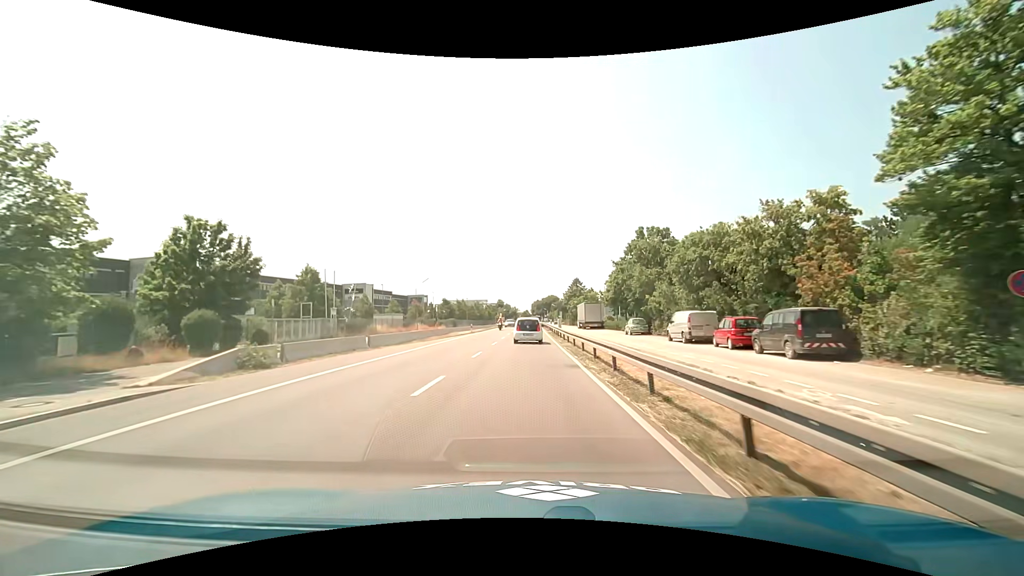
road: primary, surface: asphalt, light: Day
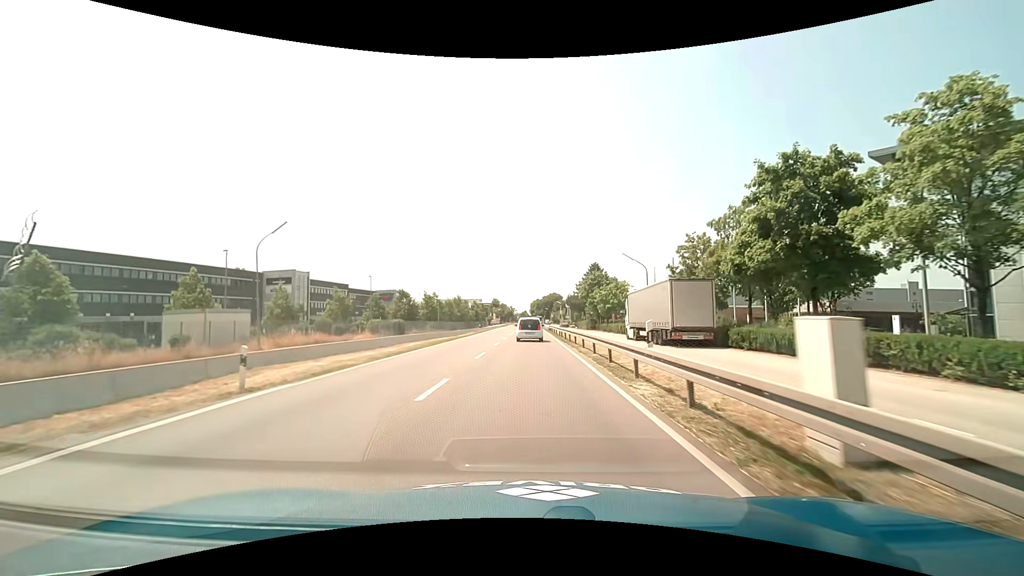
(0.0, +45.5) m; 0°
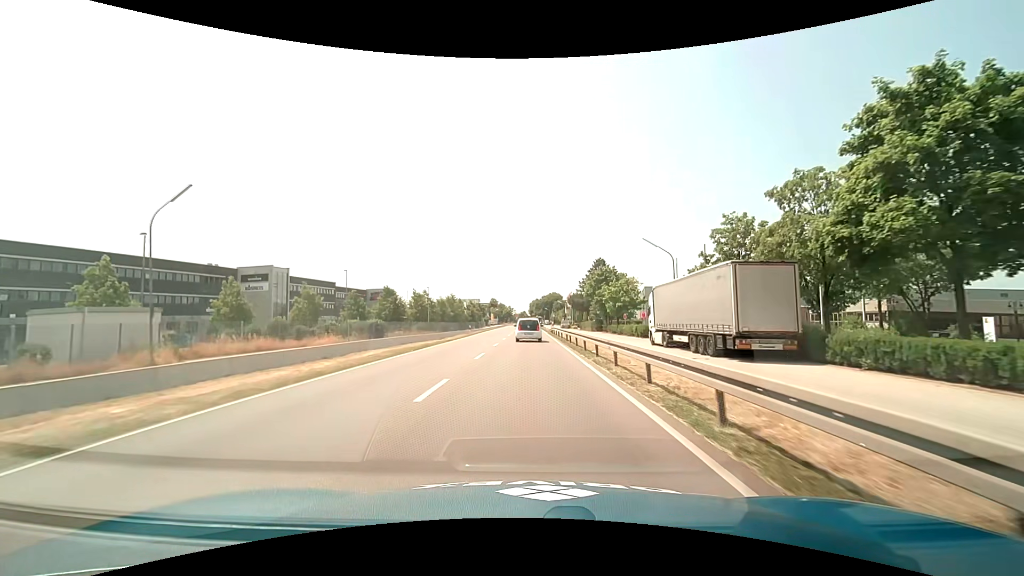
(0.0, +9.1) m; 0°
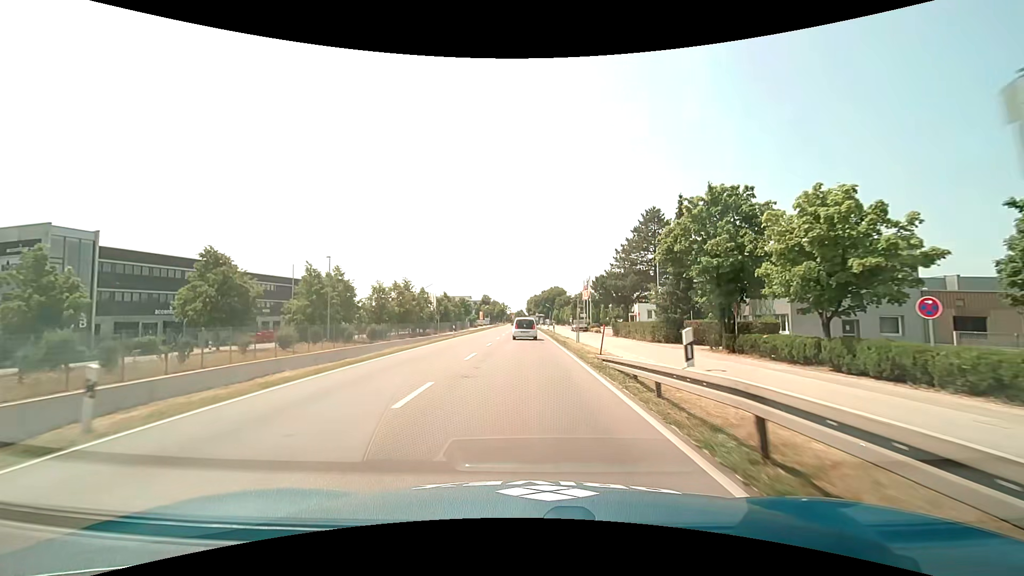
(+0.1, +45.7) m; 0°
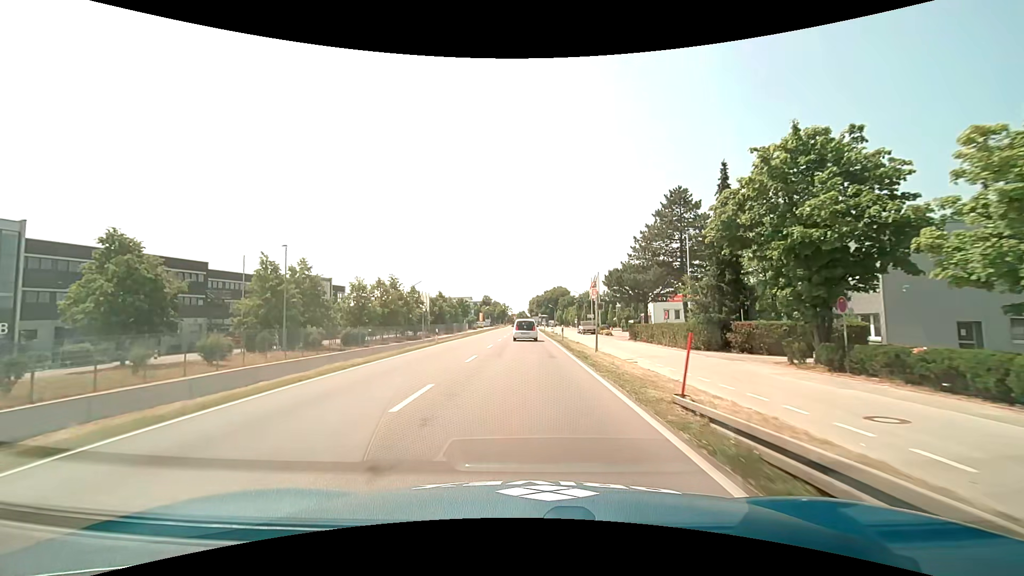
(0.0, +9.1) m; 0°
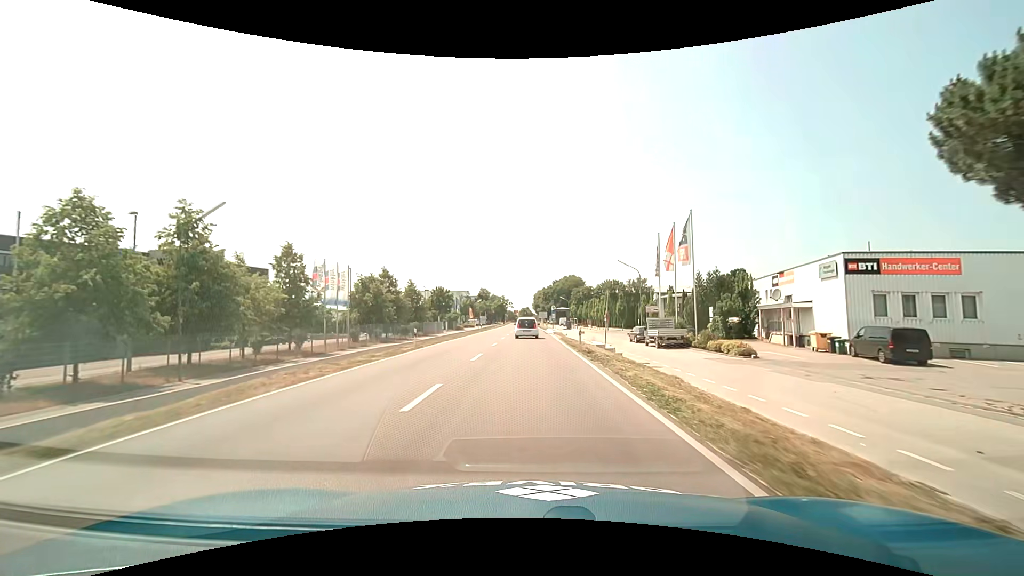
(-0.2, +45.0) m; 0°
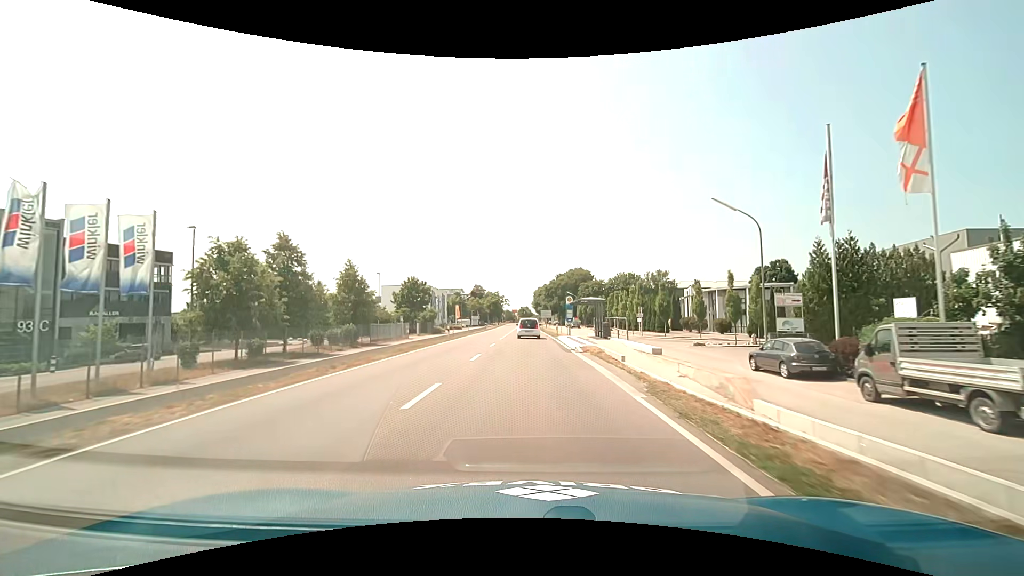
(0.0, +26.7) m; 0°
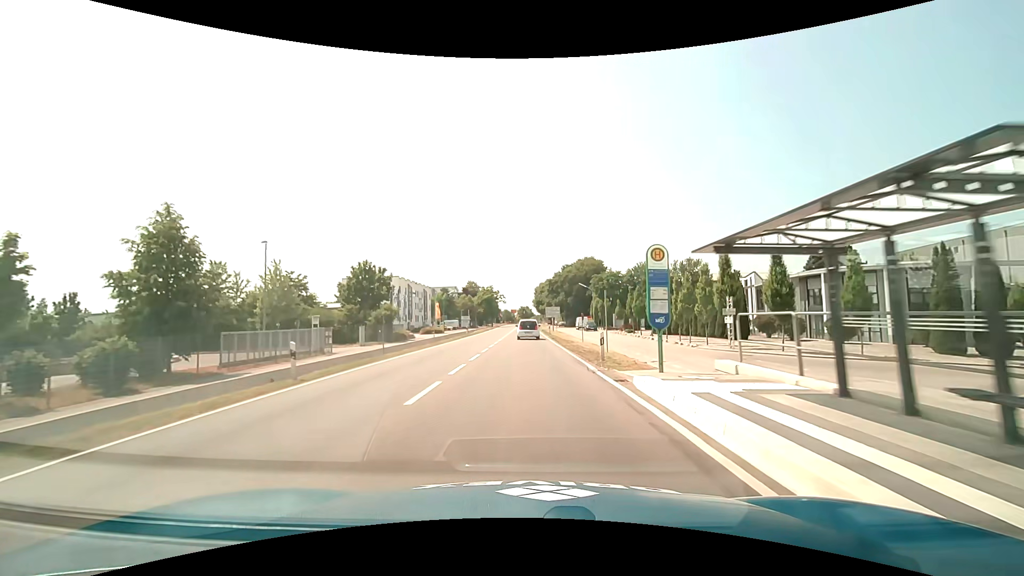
(-0.2, +26.6) m; 0°
(0, +10) (0, +20) (0, +30) (0, +40) (0, +50) (0, +60) (0, +70) (0, +80) (0, +90) (0, +100) m
